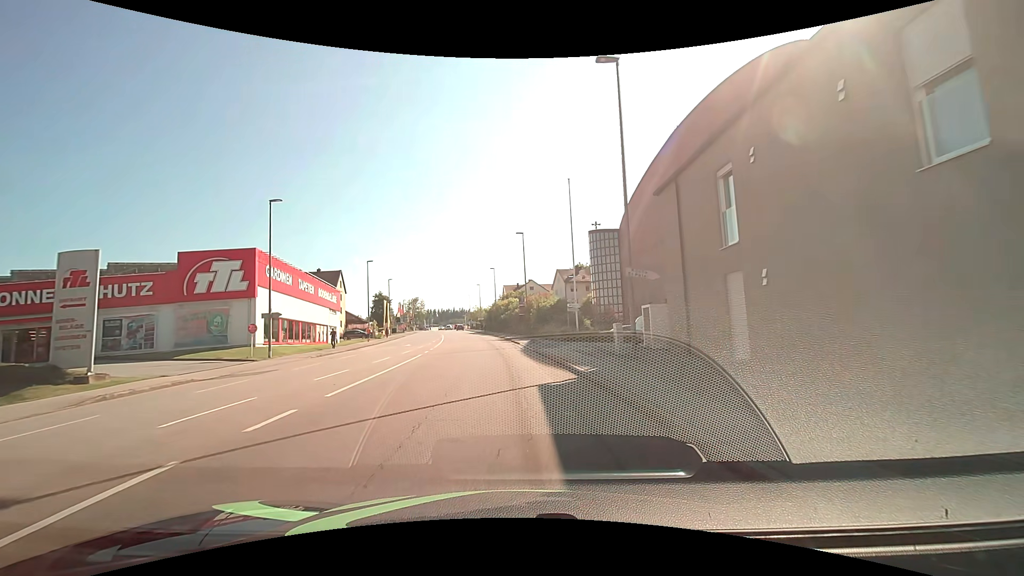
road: tertiary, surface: asphalt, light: Day
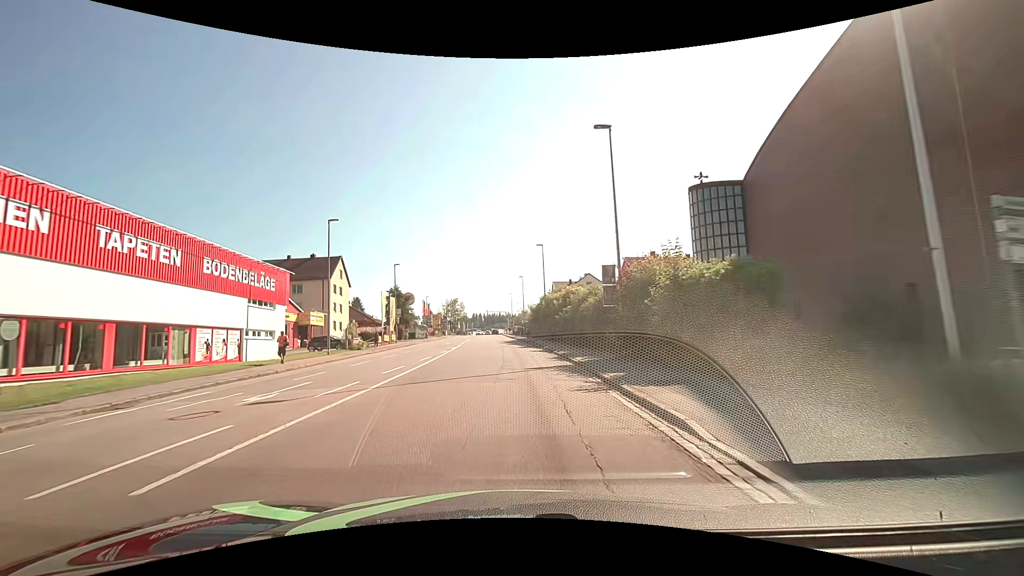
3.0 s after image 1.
(-1.3, +27.6) m; -5°
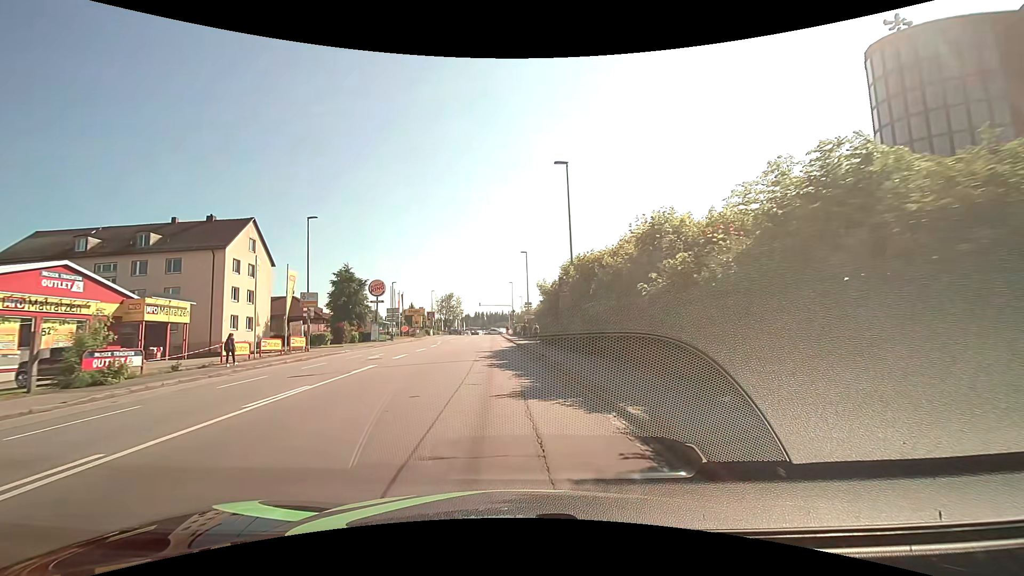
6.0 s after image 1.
(+0.1, +27.2) m; 0°
(0, +10) (-1, +20) (-1, +30) (-2, +40) (-3, +50) (-3, +60) (-4, +70) (-4, +80) (-5, +90) (-6, +100) m
